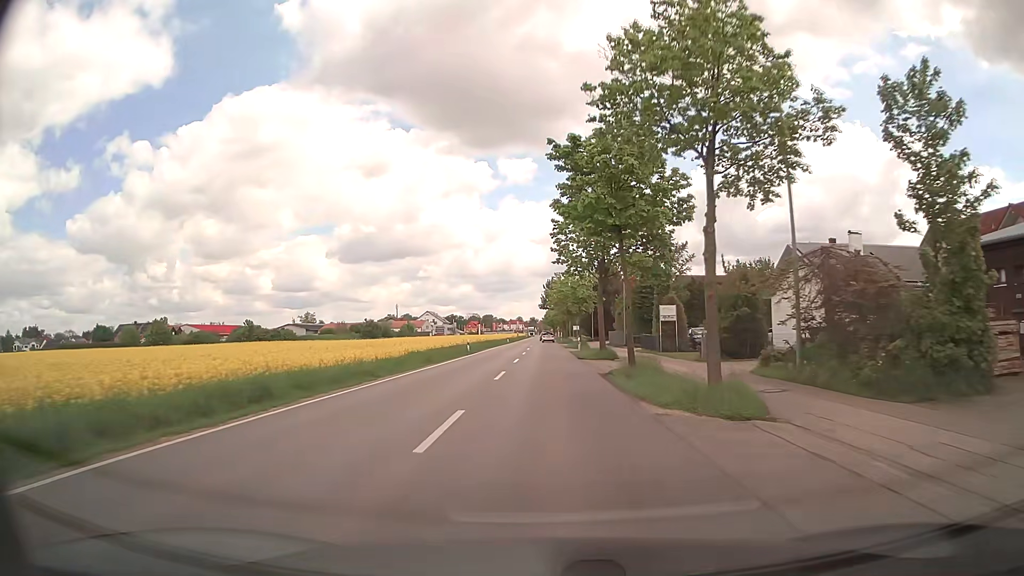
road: secondary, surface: asphalt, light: Day
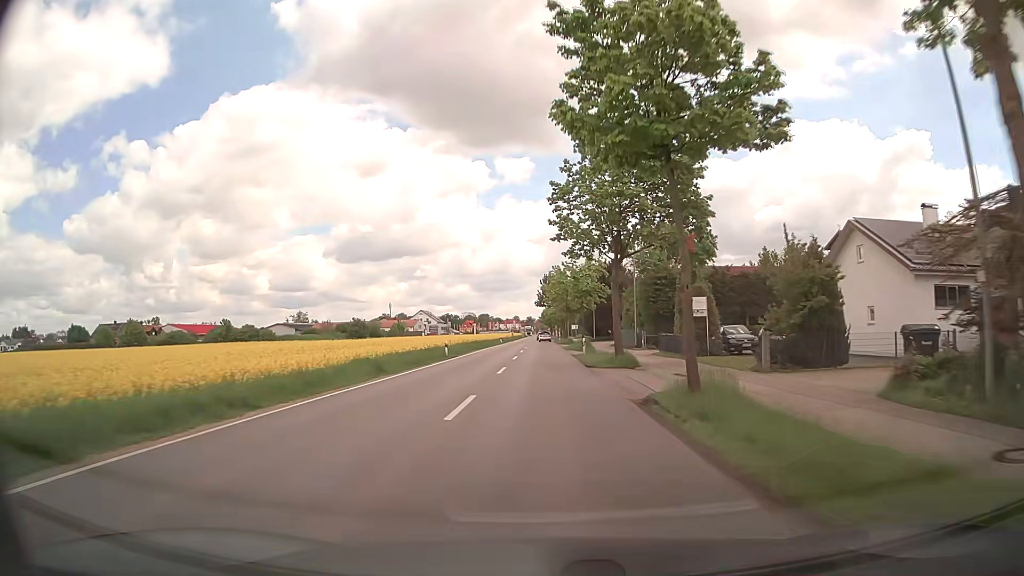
(0.0, +9.2) m; 0°
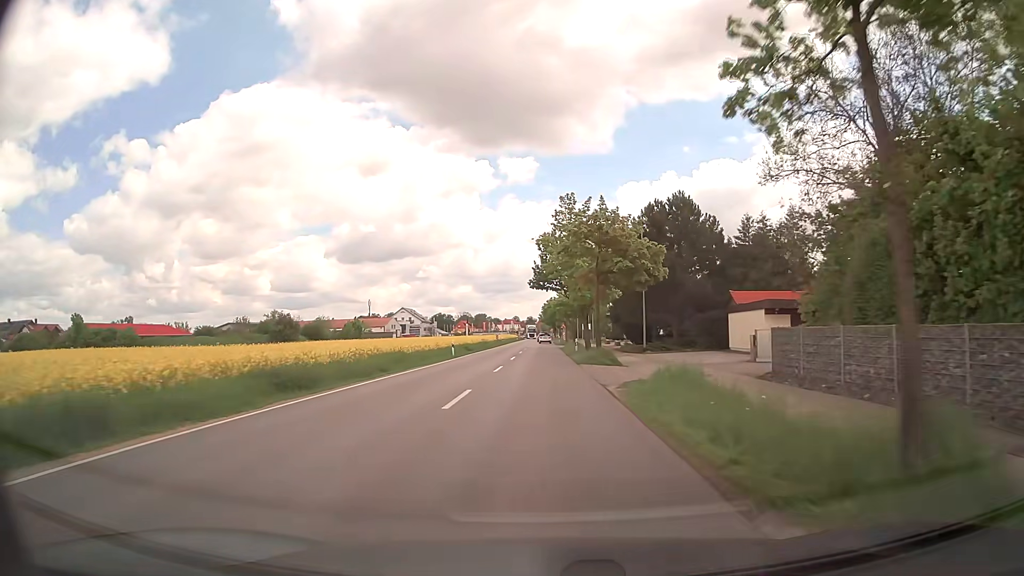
(0.0, +46.6) m; -1°
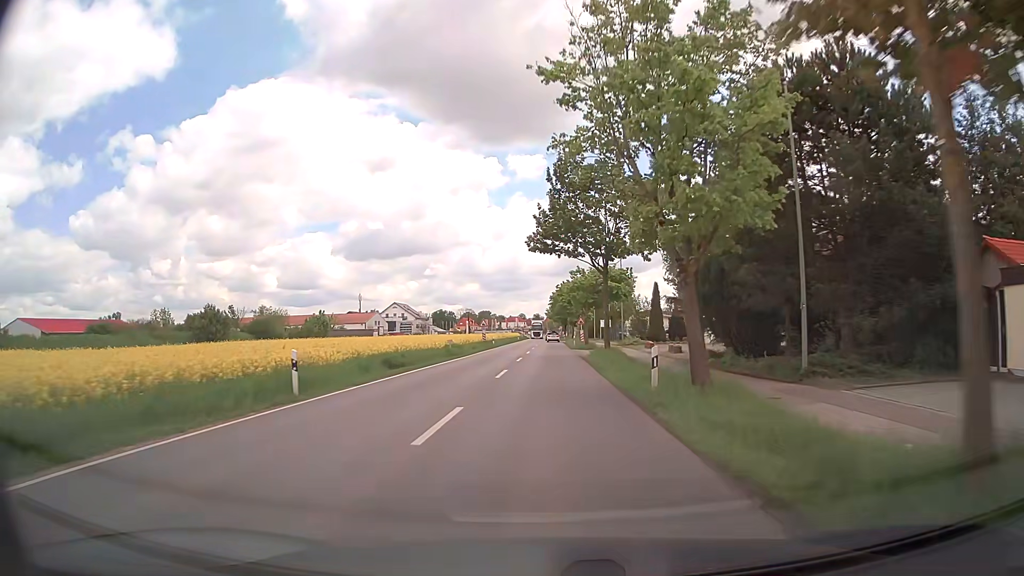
(0.0, +28.1) m; 0°
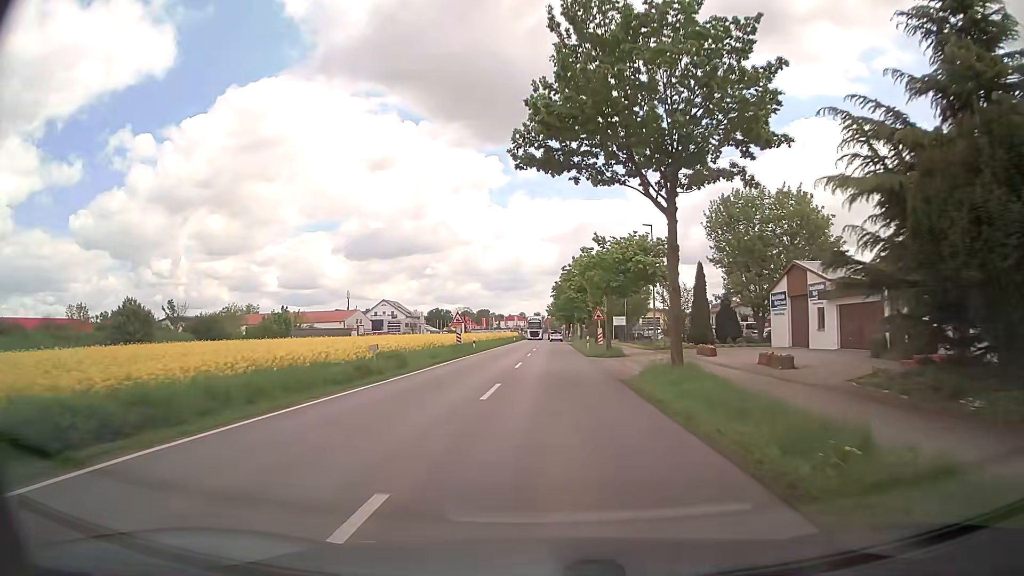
(-0.1, +18.7) m; 0°
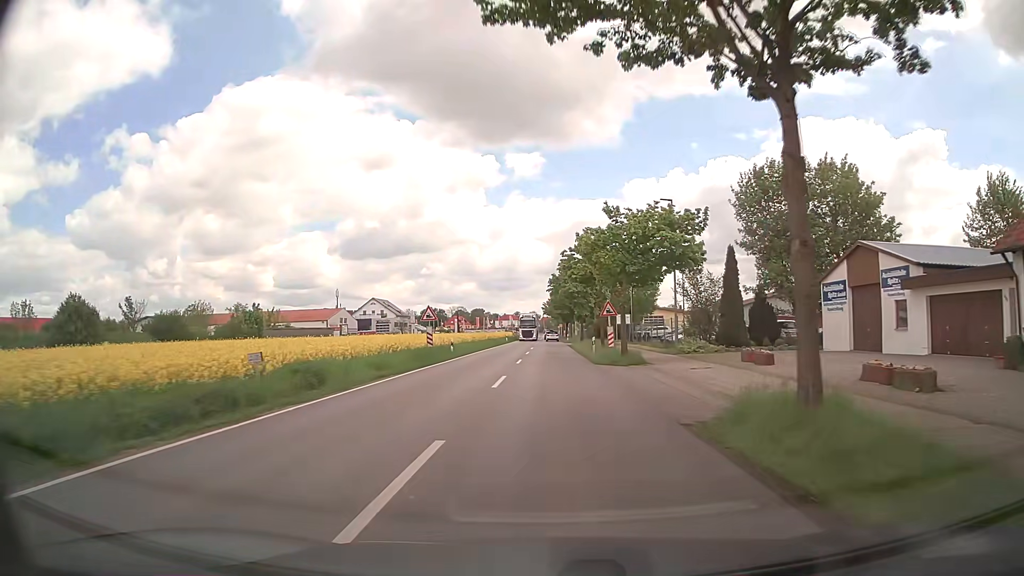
(0.0, +9.2) m; 0°
(0, +10) (0, +20) (0, +30) (+1, +40) (+1, +50) (+1, +60) (+1, +70) (+1, +80) (+1, +90) (+1, +100) m
